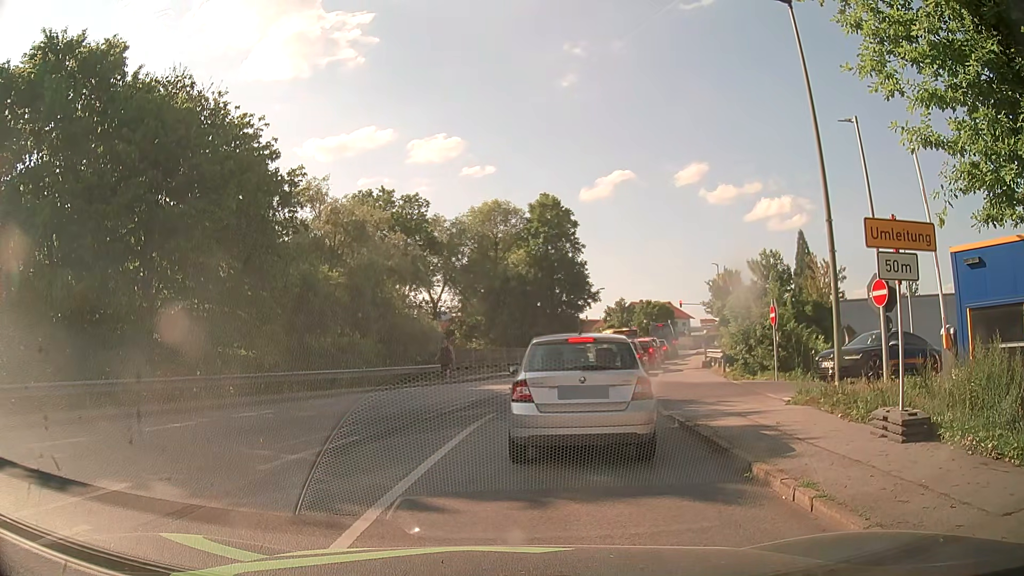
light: Day
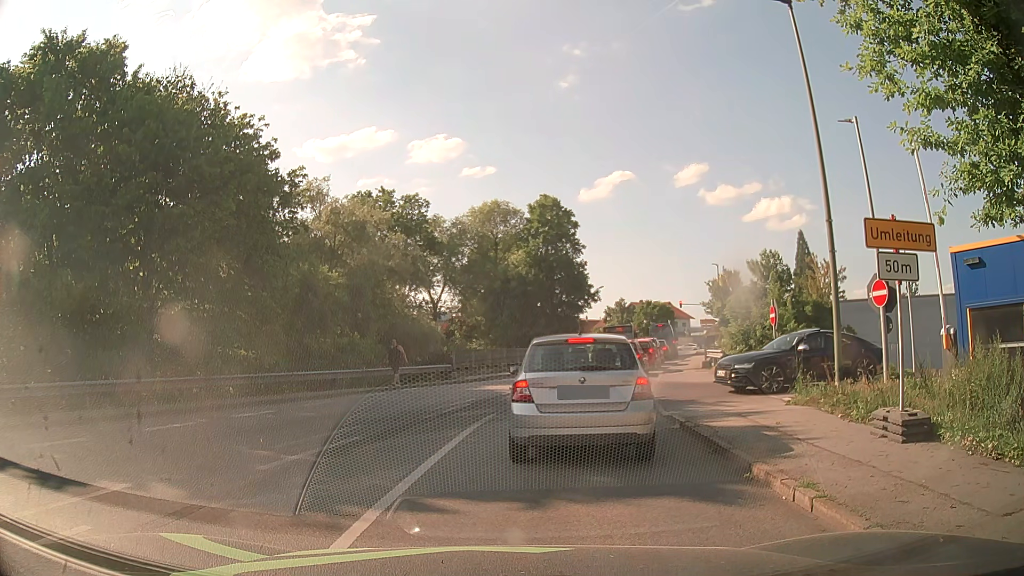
(0.0, +0.1) m; 0°
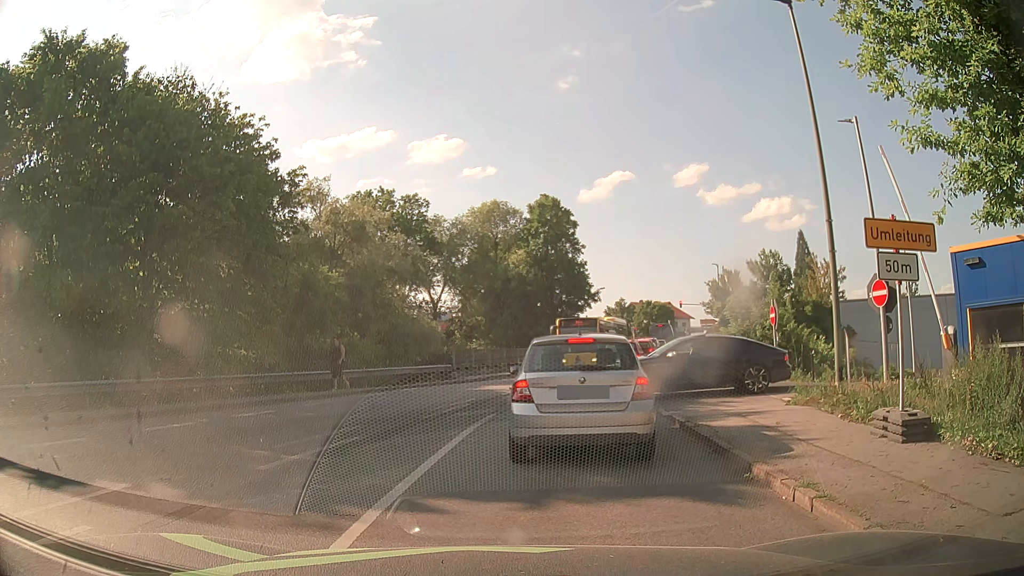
(0.0, 0.0) m; 0°
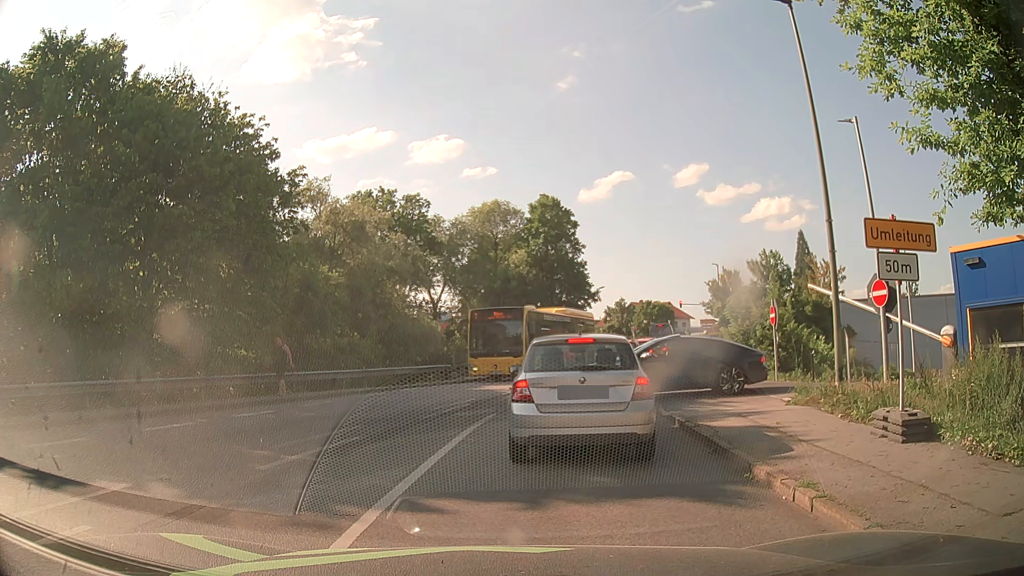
(0.0, 0.0) m; 0°
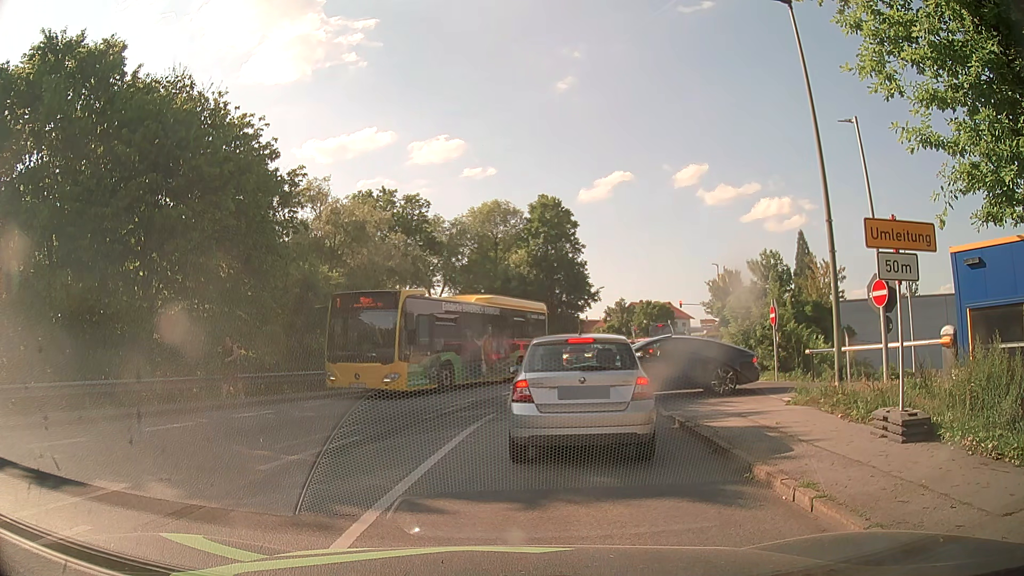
(0.0, 0.0) m; 0°
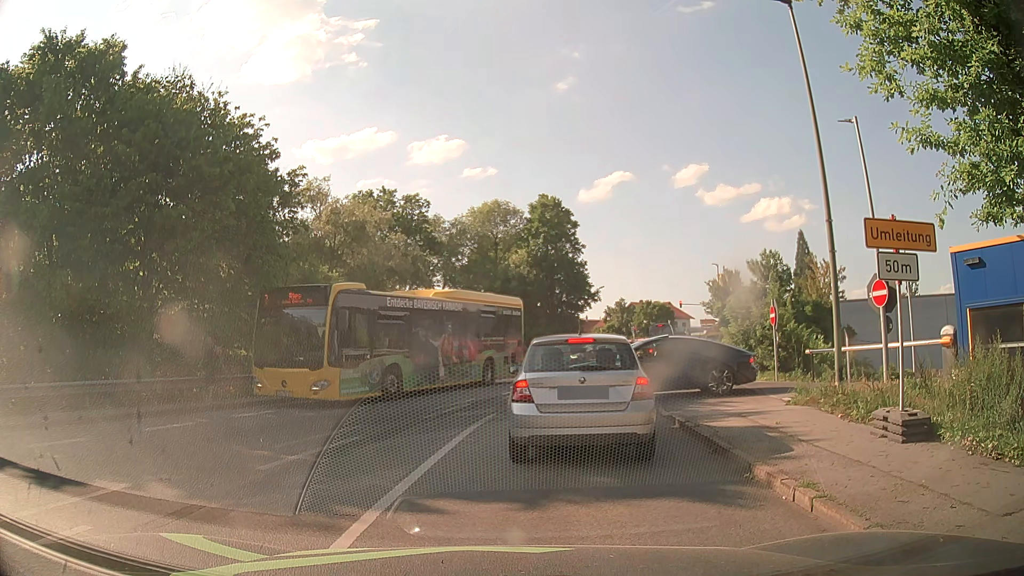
(0.0, 0.0) m; 0°
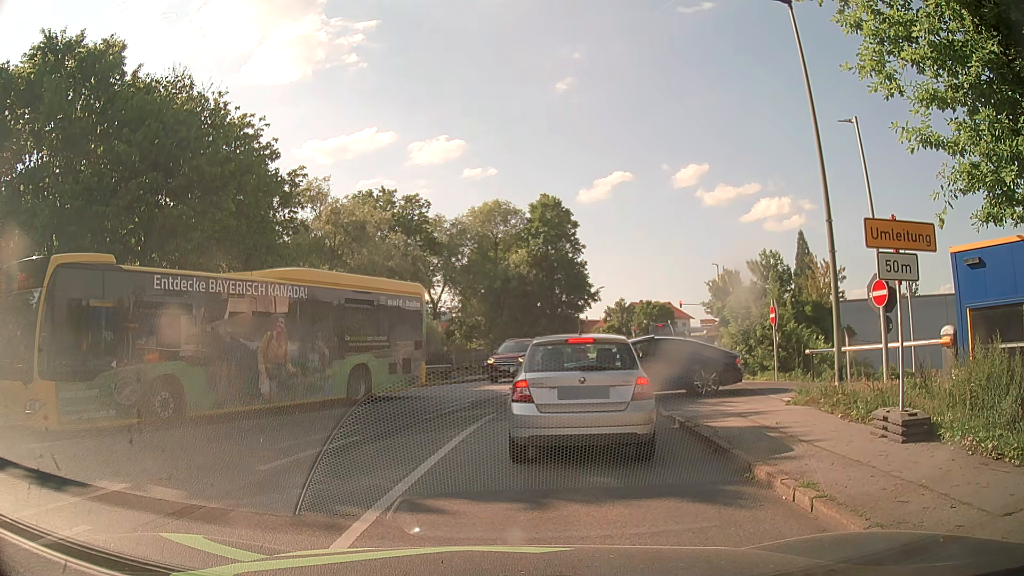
(0.0, 0.0) m; 0°
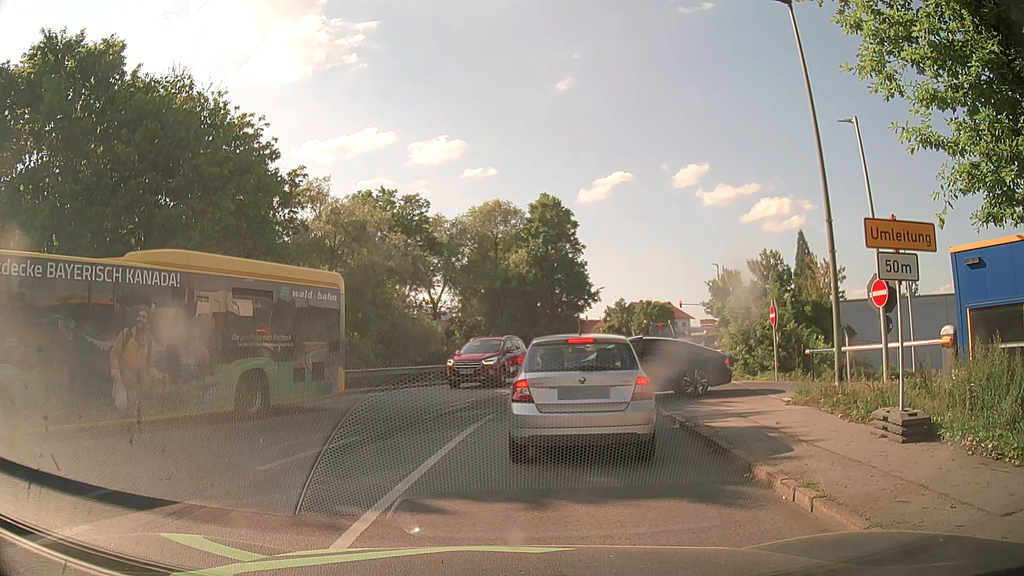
(0.0, 0.0) m; 0°
